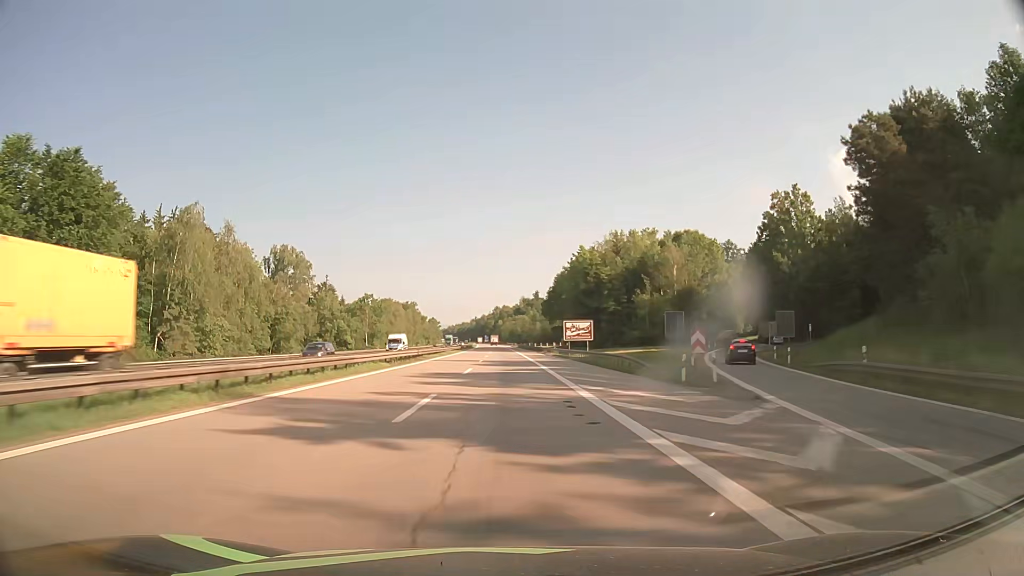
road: motorway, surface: asphalt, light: Day
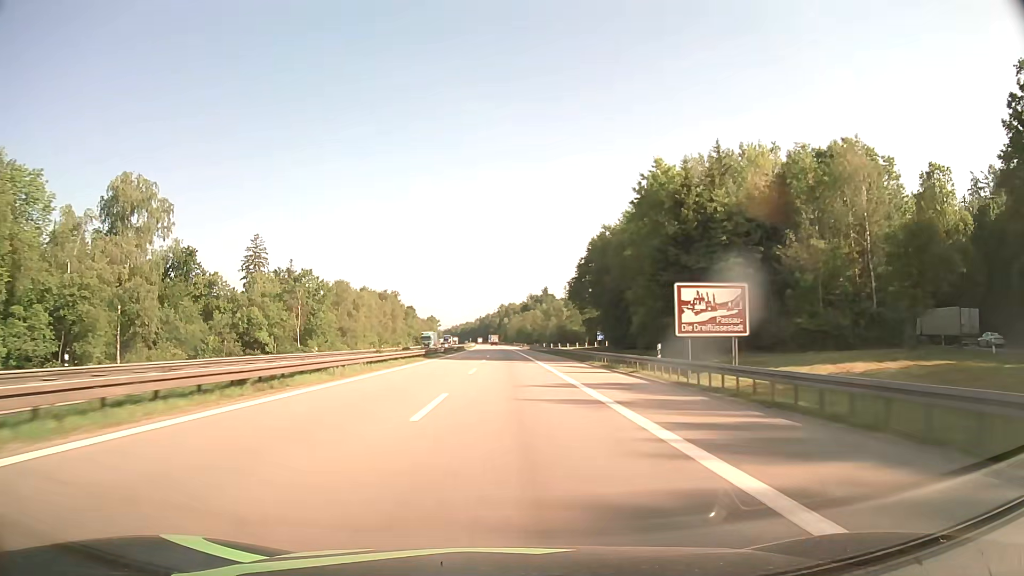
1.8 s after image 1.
(-0.4, +53.9) m; 0°
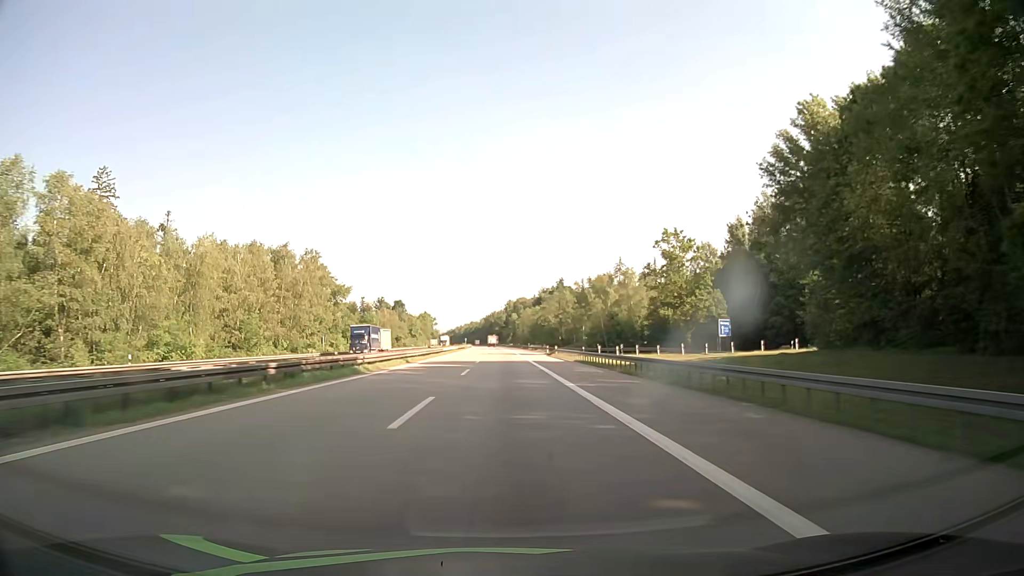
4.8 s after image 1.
(-0.4, +90.7) m; -1°
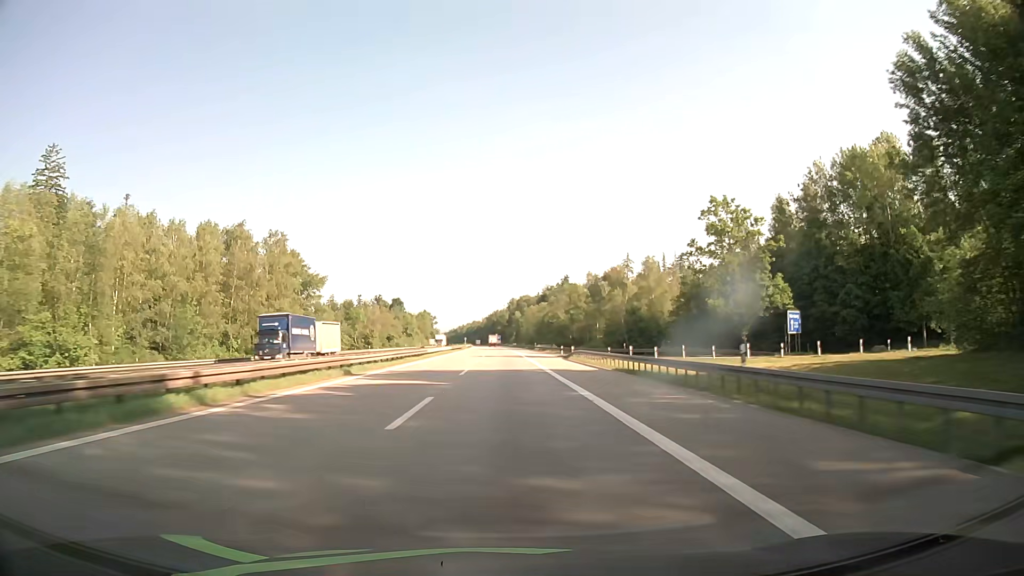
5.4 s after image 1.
(0.0, +18.3) m; 0°
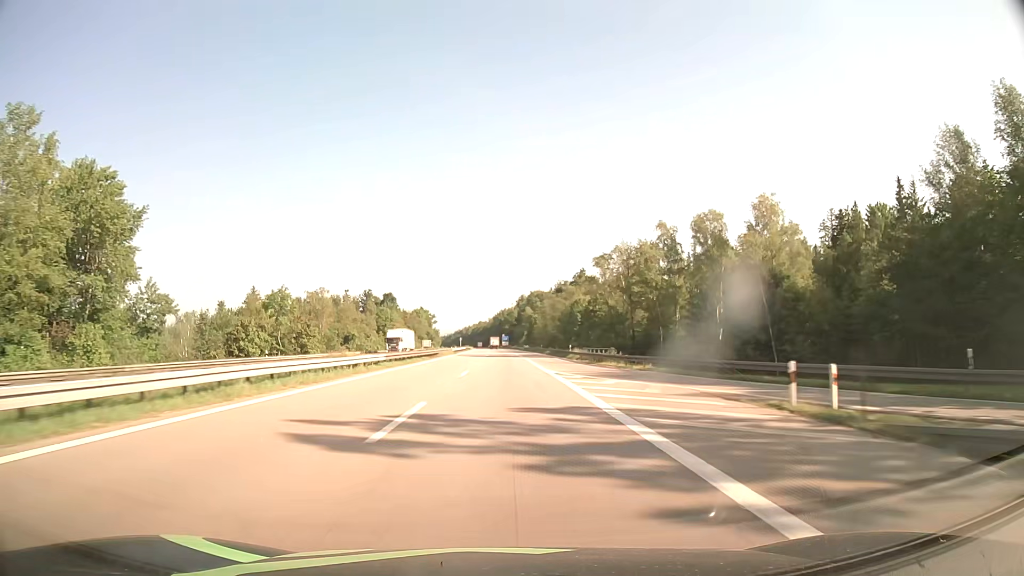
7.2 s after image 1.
(-0.2, +55.2) m; -1°
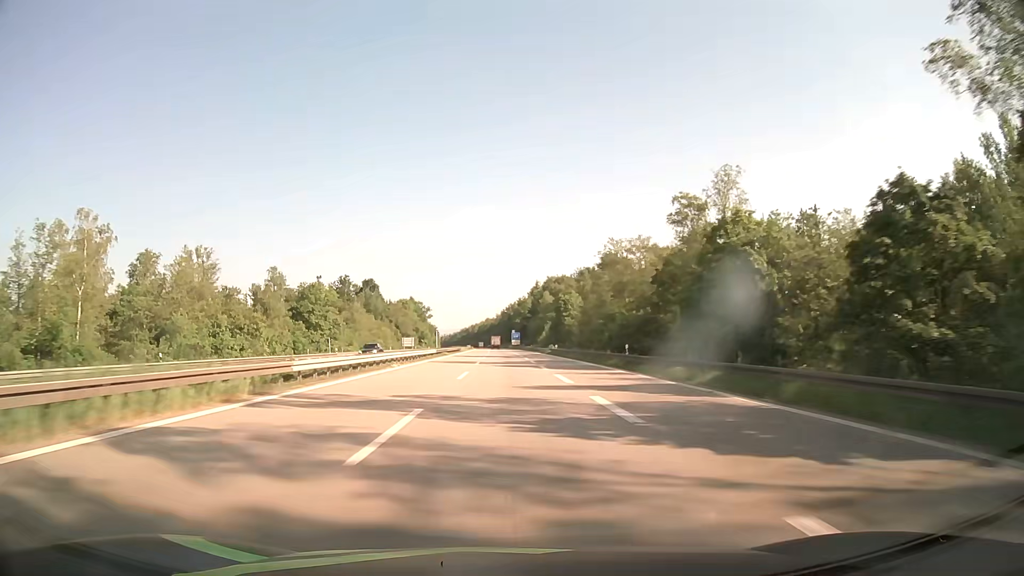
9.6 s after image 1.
(-0.4, +73.8) m; -1°
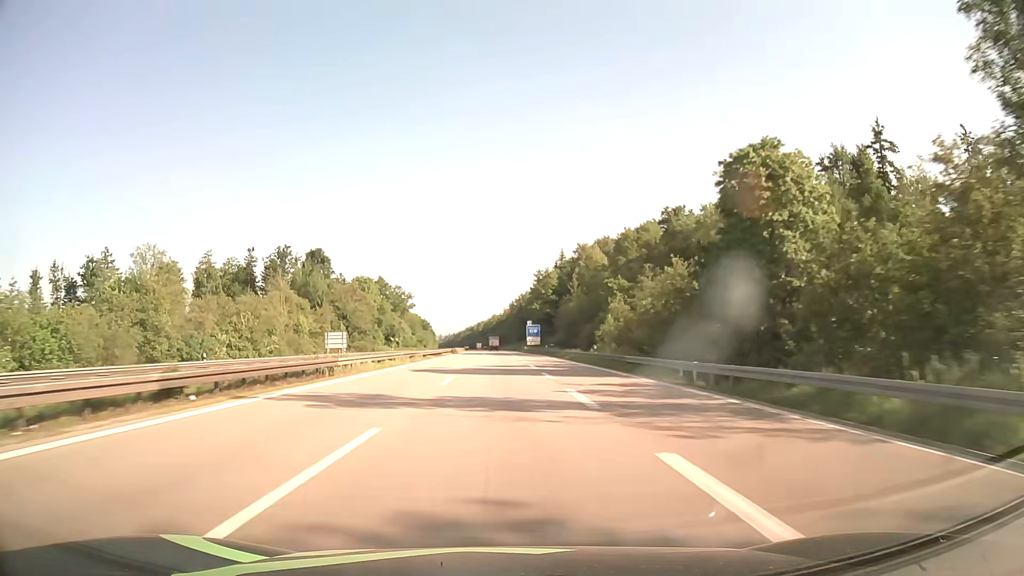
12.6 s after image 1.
(-0.7, +92.8) m; -1°
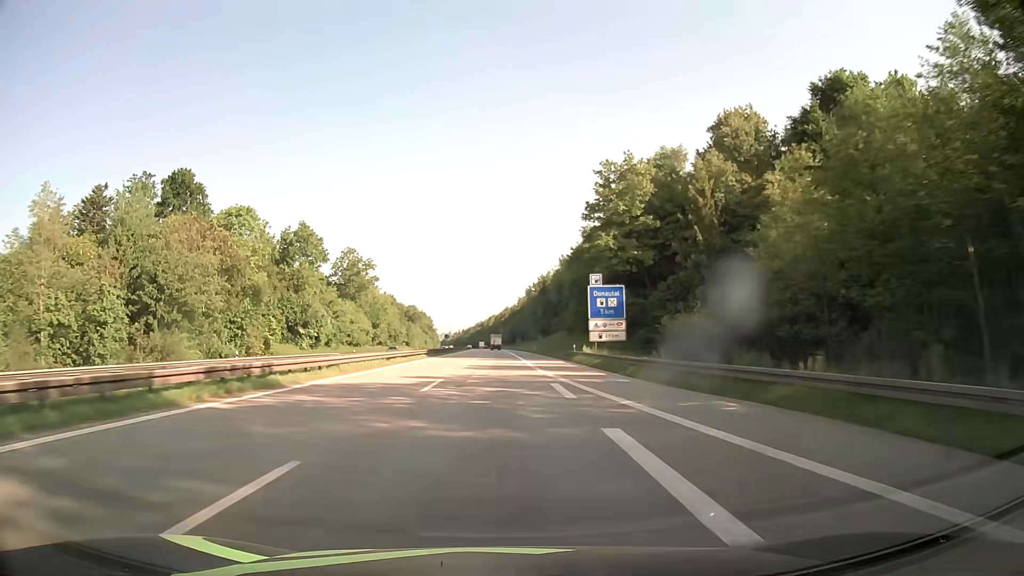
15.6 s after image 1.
(-0.7, +93.4) m; -1°
(0, +10) (0, +20) (0, +30) (0, +40) (0, +50) (-1, +60) (-1, +70) (-1, +80) (-1, +90) (-1, +100) m
